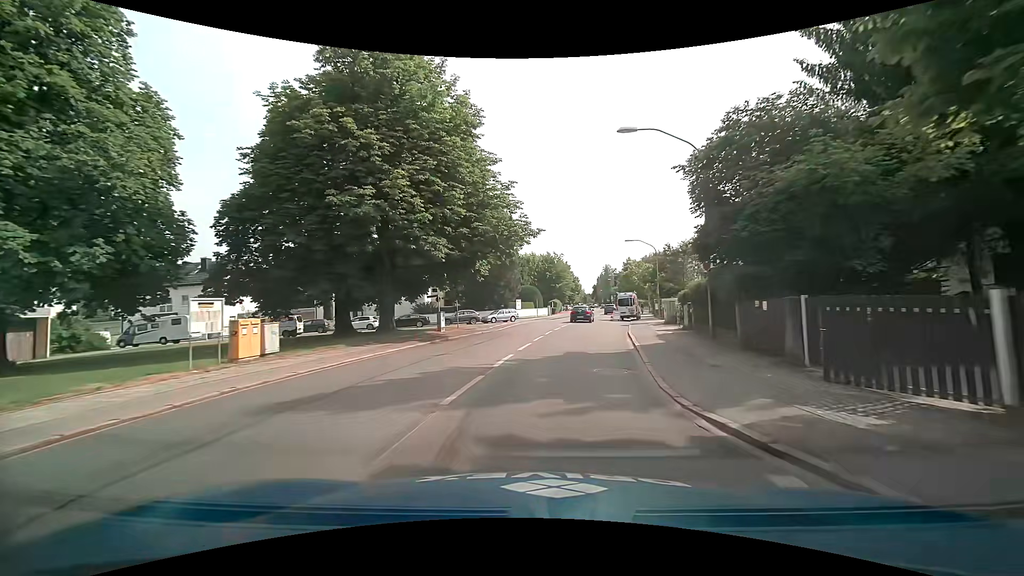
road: secondary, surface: asphalt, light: Day
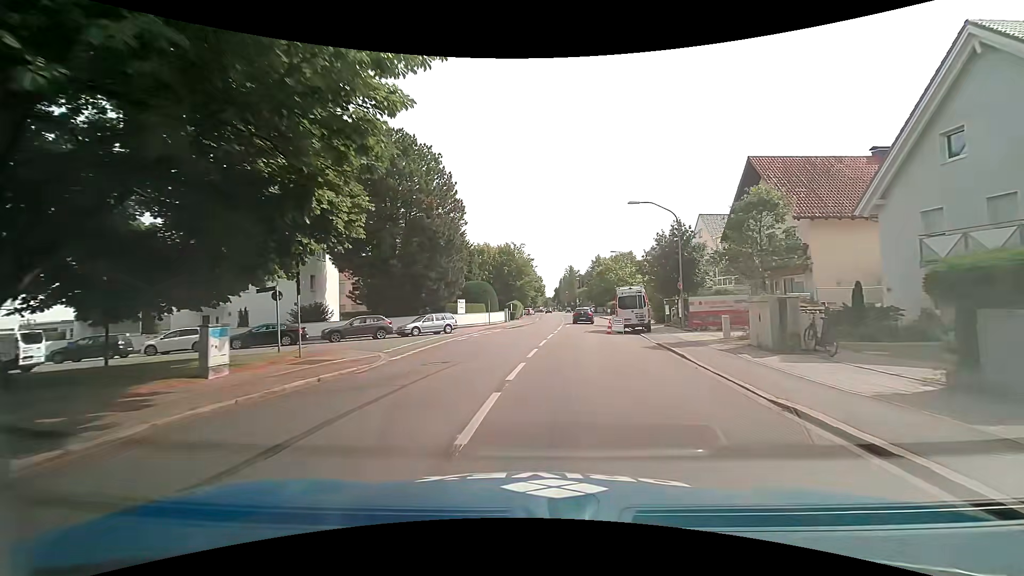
(+0.9, +19.8) m; +4°
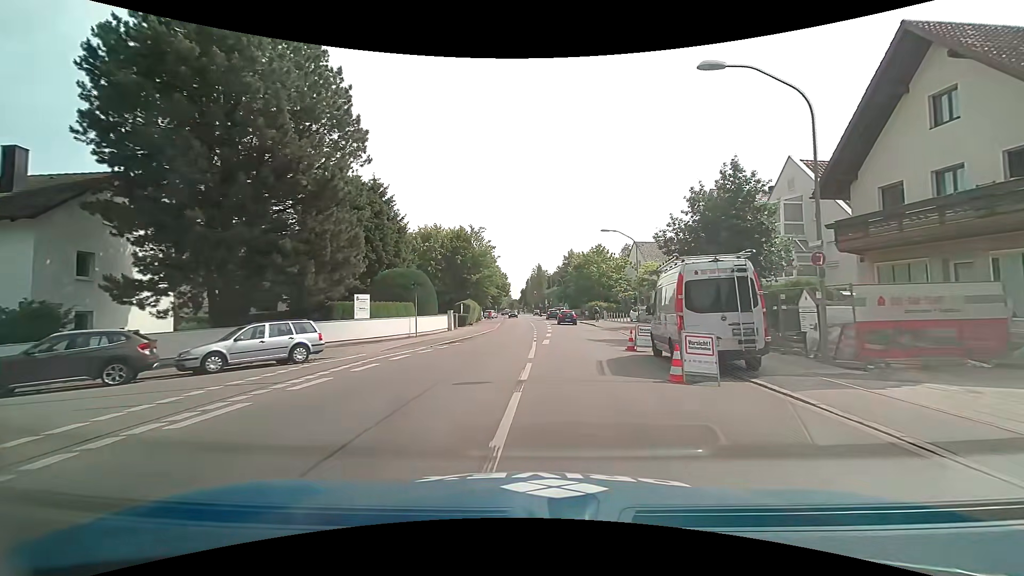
(+0.8, +17.9) m; +5°
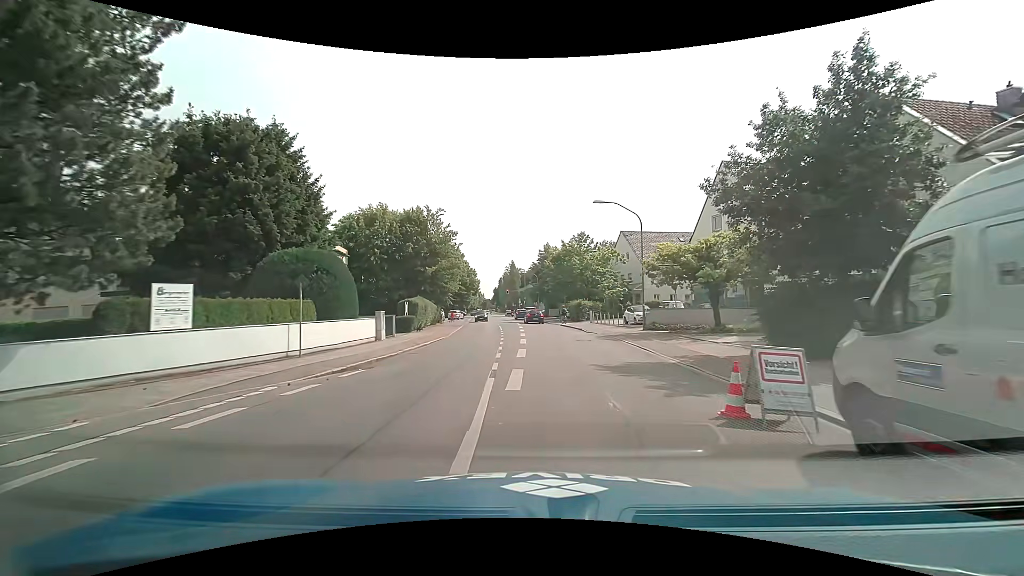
(+0.2, +11.4) m; +3°
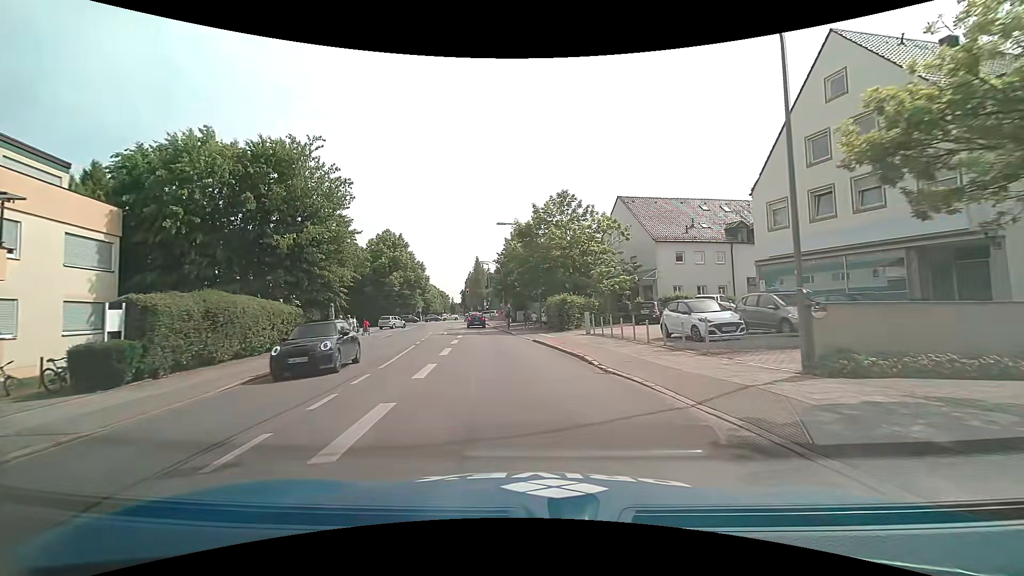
(+1.2, +21.6) m; +4°
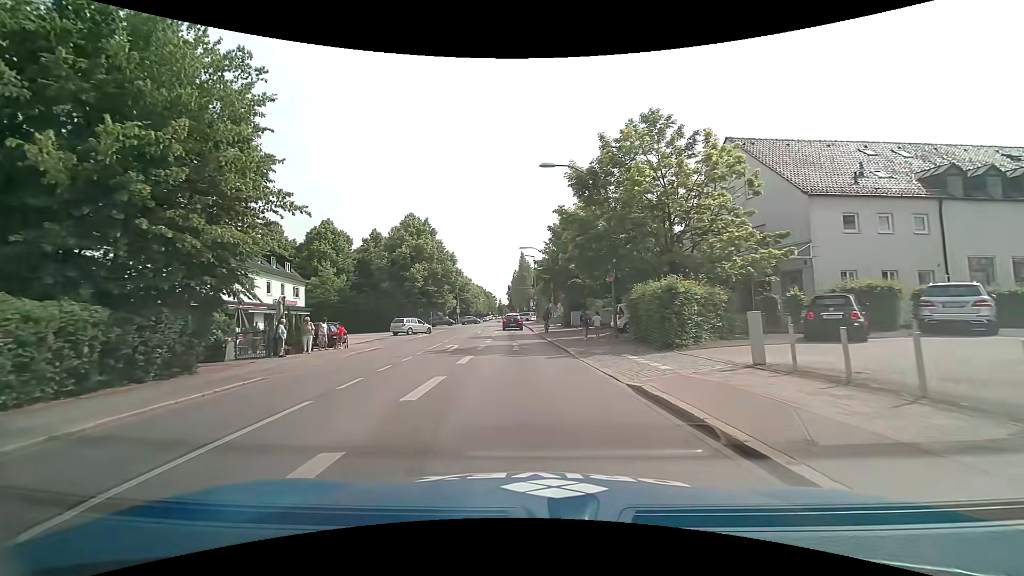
(-0.7, +14.9) m; -6°
(0, +10) (-1, +20) (-1, +30) (-2, +40) (-2, +50) (-2, +60) (-3, +70) (-3, +80) (-4, +90) (-5, +100) m
